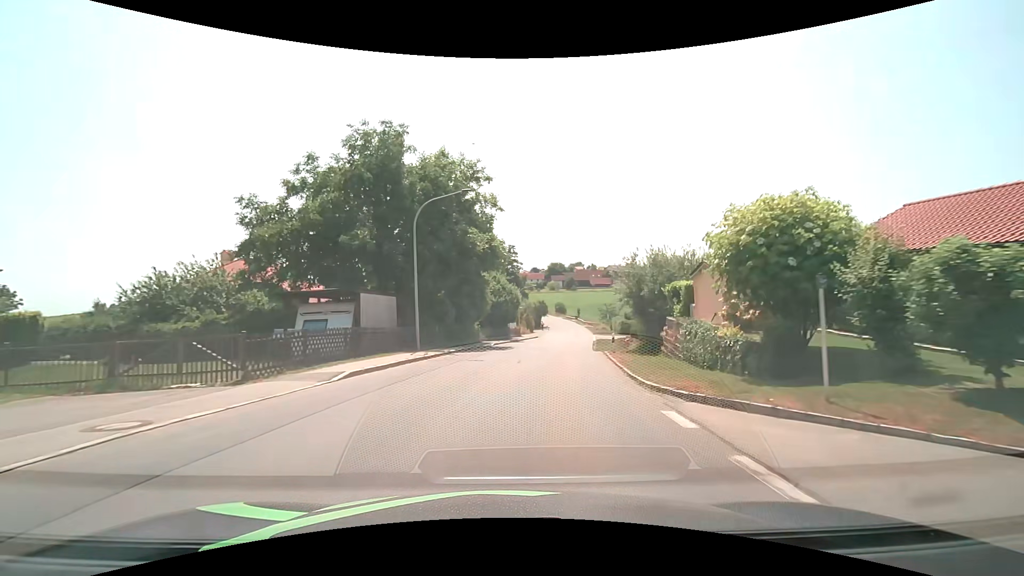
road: tertiary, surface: asphalt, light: Day
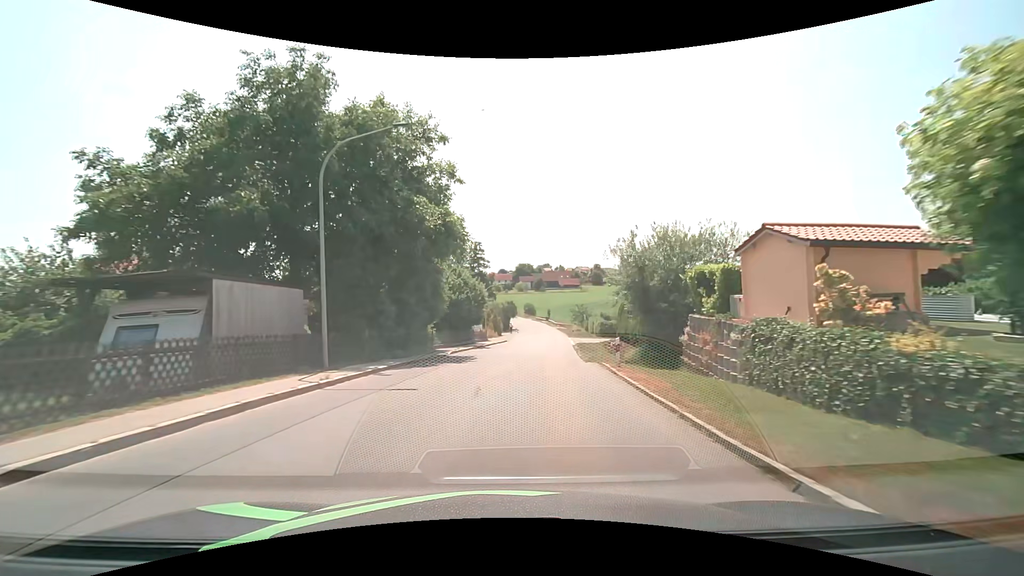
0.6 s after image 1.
(+0.3, +7.6) m; +4°
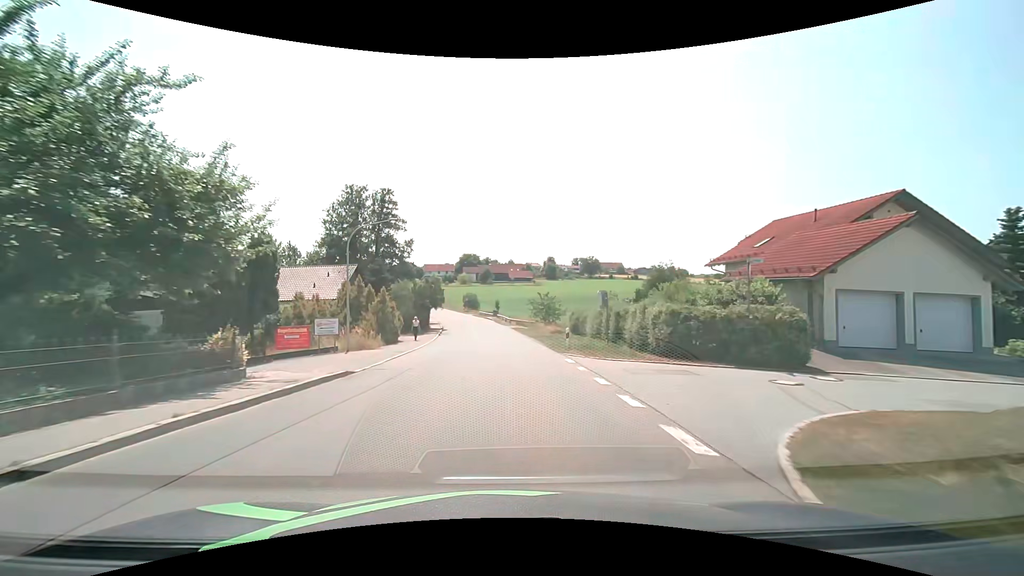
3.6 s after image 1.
(+2.8, +38.0) m; +6°
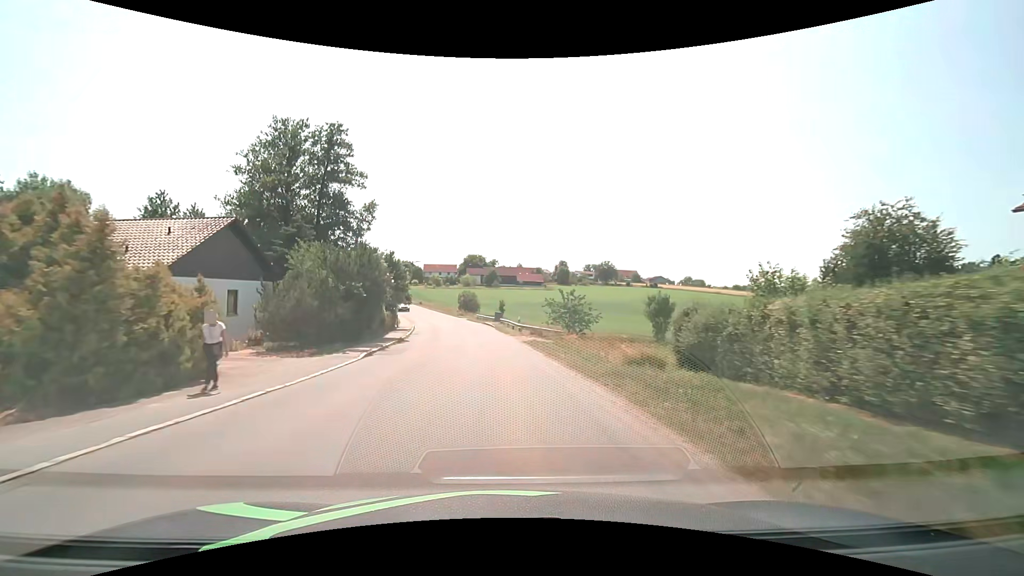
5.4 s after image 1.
(+0.1, +22.9) m; -1°
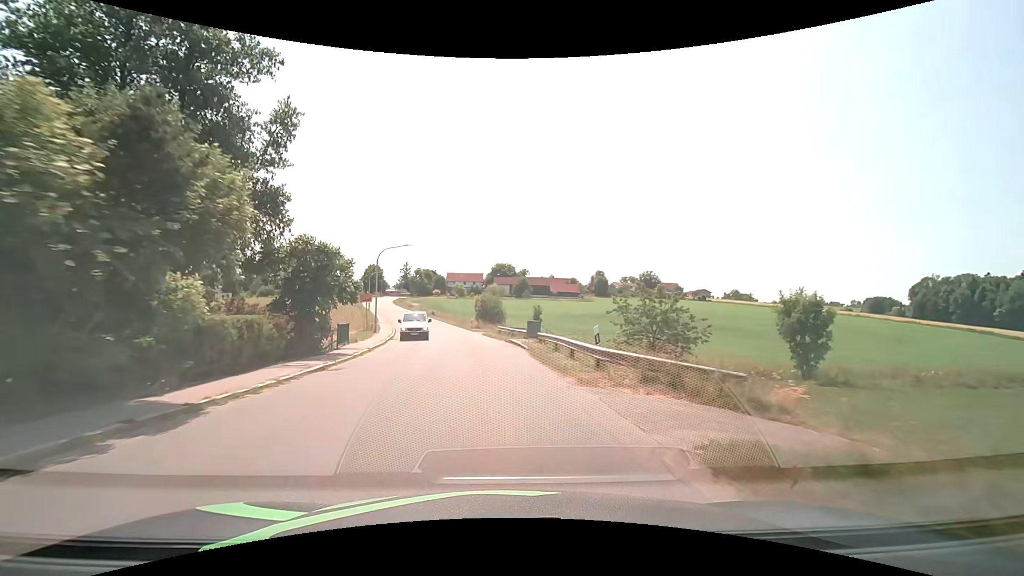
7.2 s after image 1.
(-0.5, +22.6) m; -3°
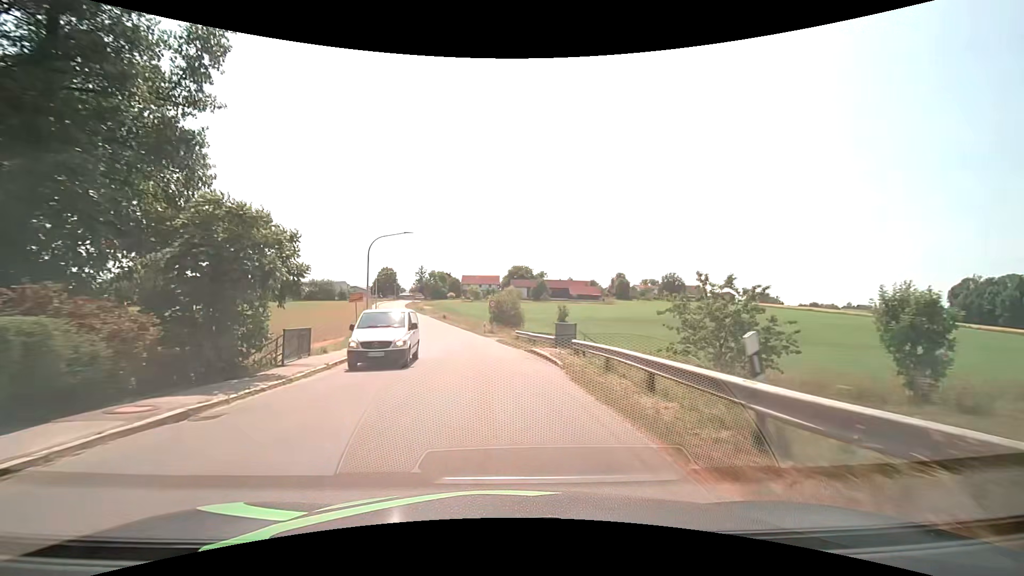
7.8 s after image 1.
(-0.1, +7.5) m; -2°
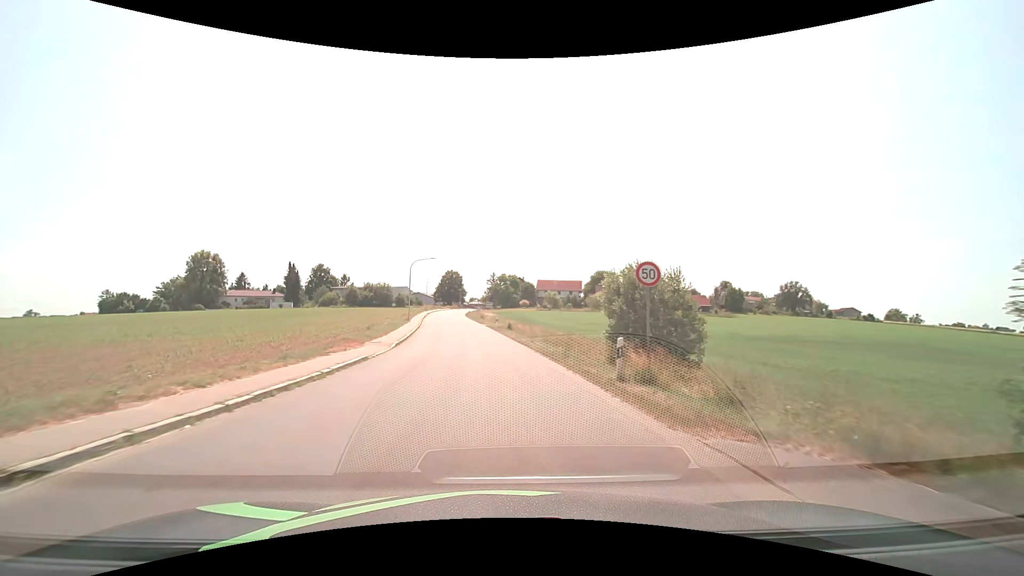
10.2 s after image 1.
(-2.5, +29.9) m; -9°
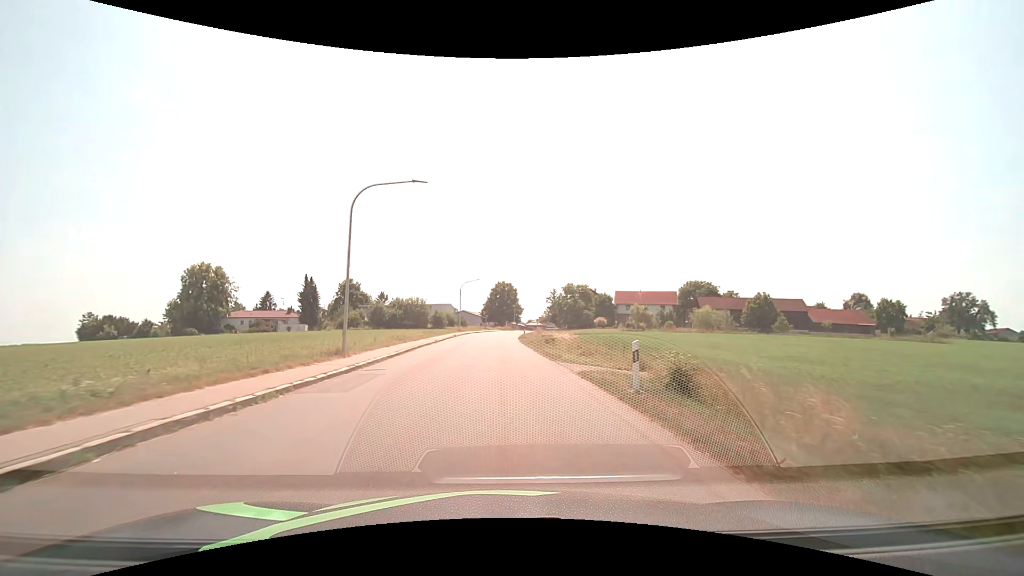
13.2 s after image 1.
(-2.2, +37.1) m; -7°
(0, +10) (0, +20) (0, +30) (-1, +40) (-1, +50) (-1, +60) (-1, +70) (0, +80) (+1, +90) (+2, +100) m
